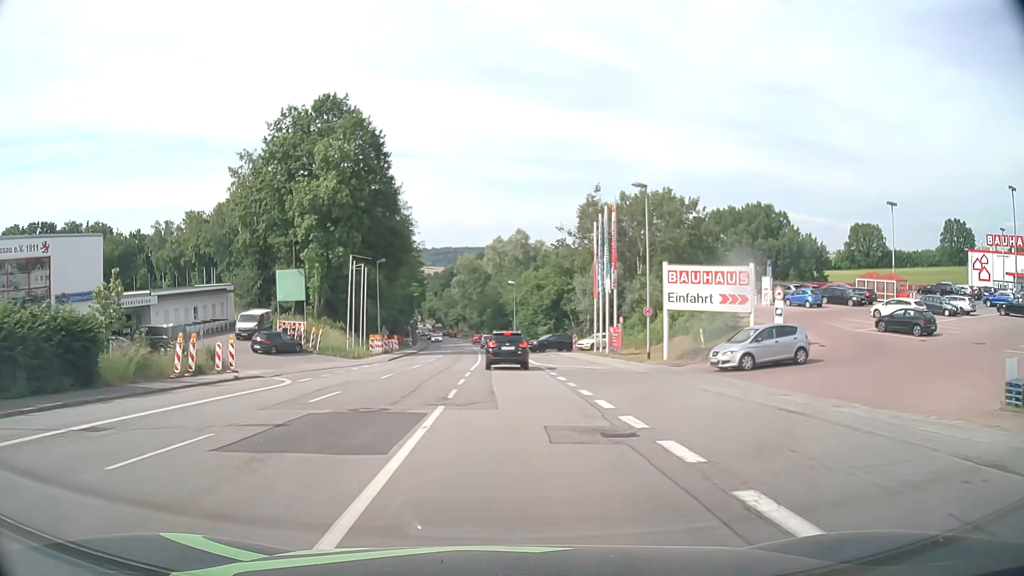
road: tertiary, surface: asphalt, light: Day
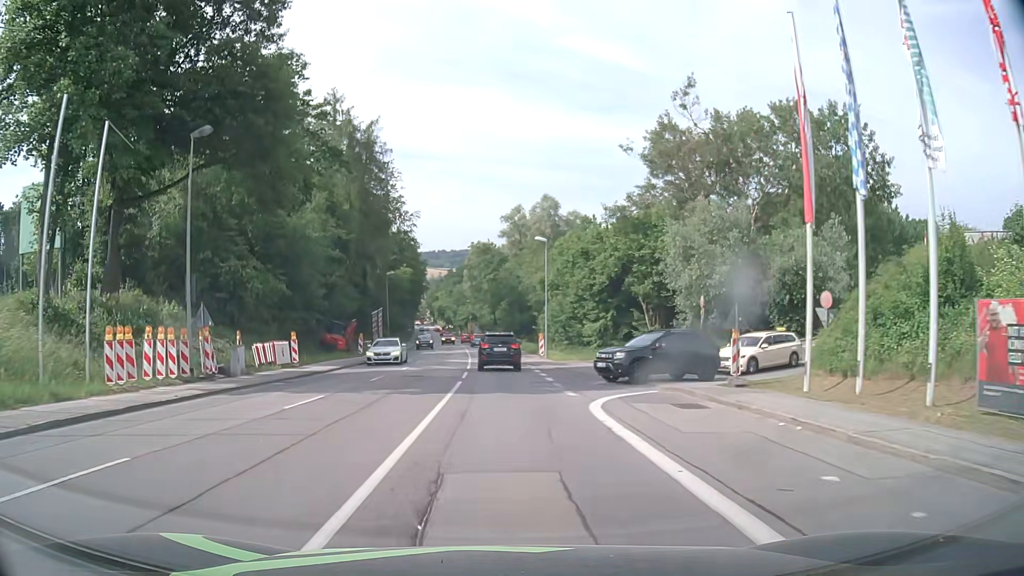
(-0.4, +38.3) m; -2°
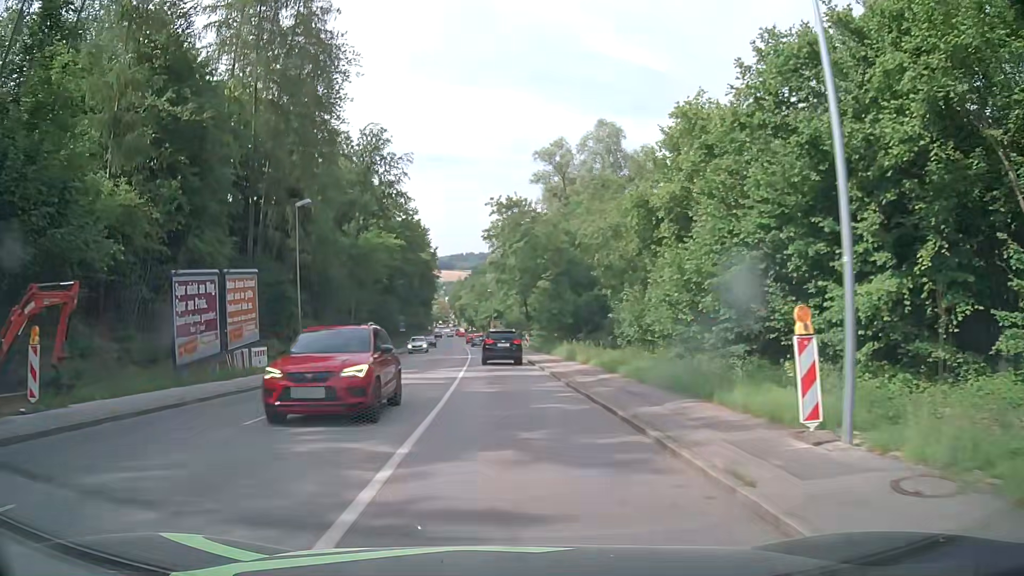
(-0.8, +38.5) m; -2°
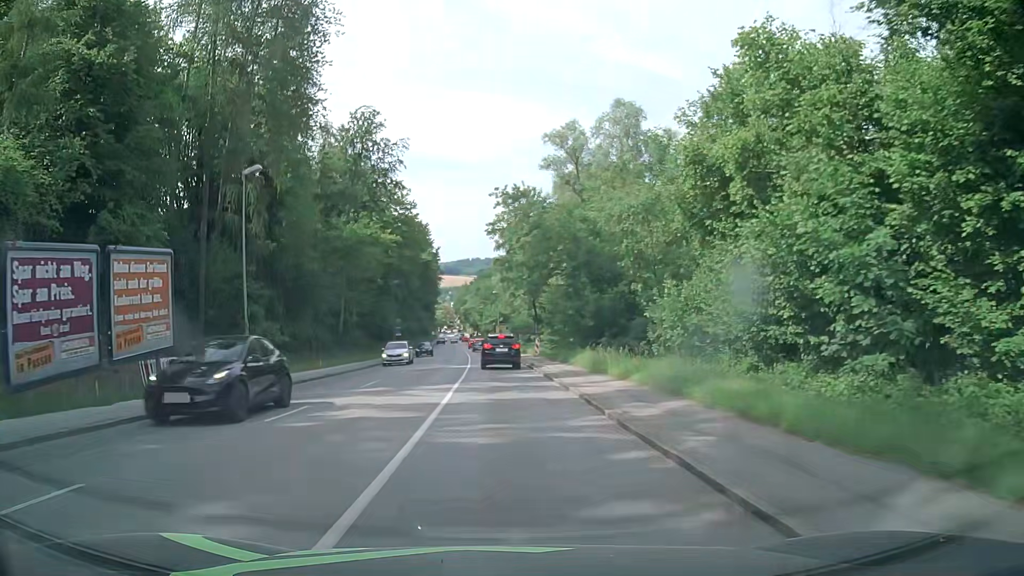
(0.0, +7.8) m; 0°
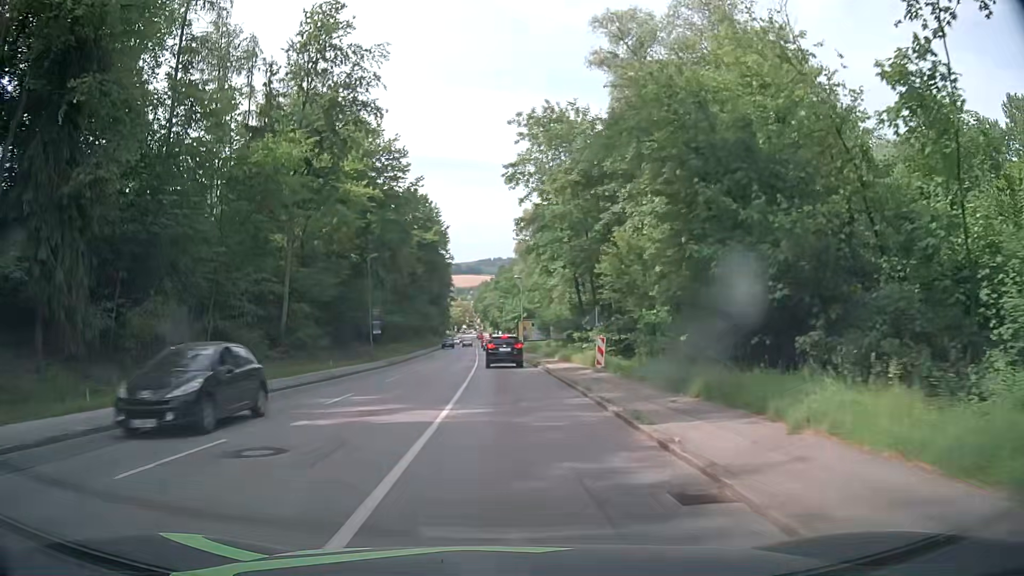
(-0.4, +23.7) m; -1°
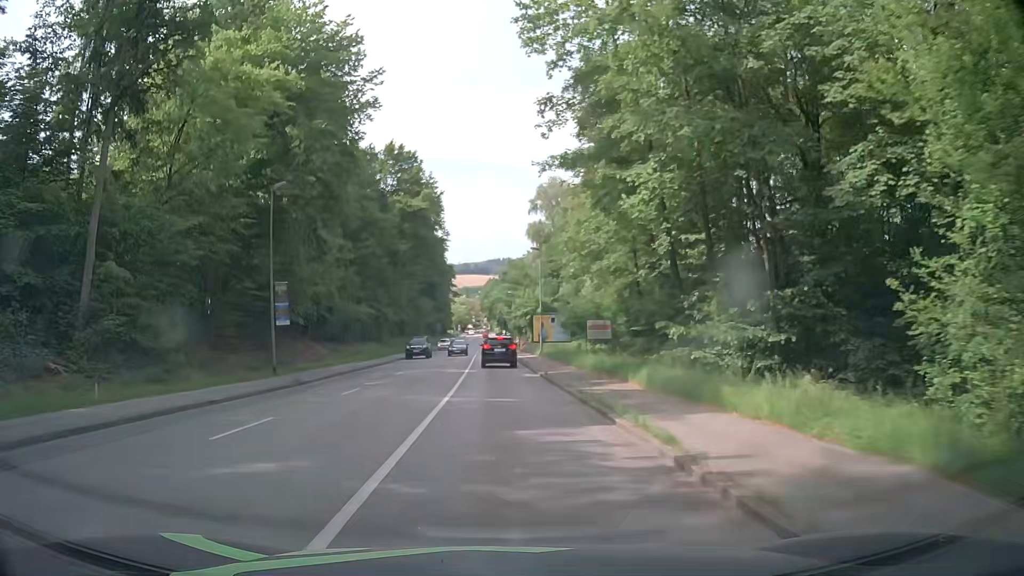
(-0.4, +23.9) m; -2°
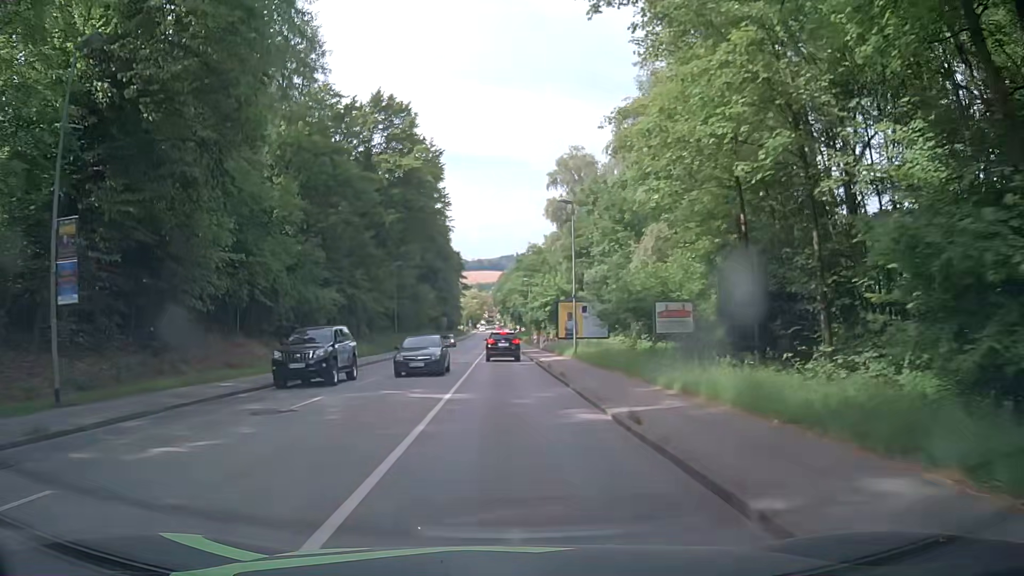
(-0.1, +16.0) m; -2°
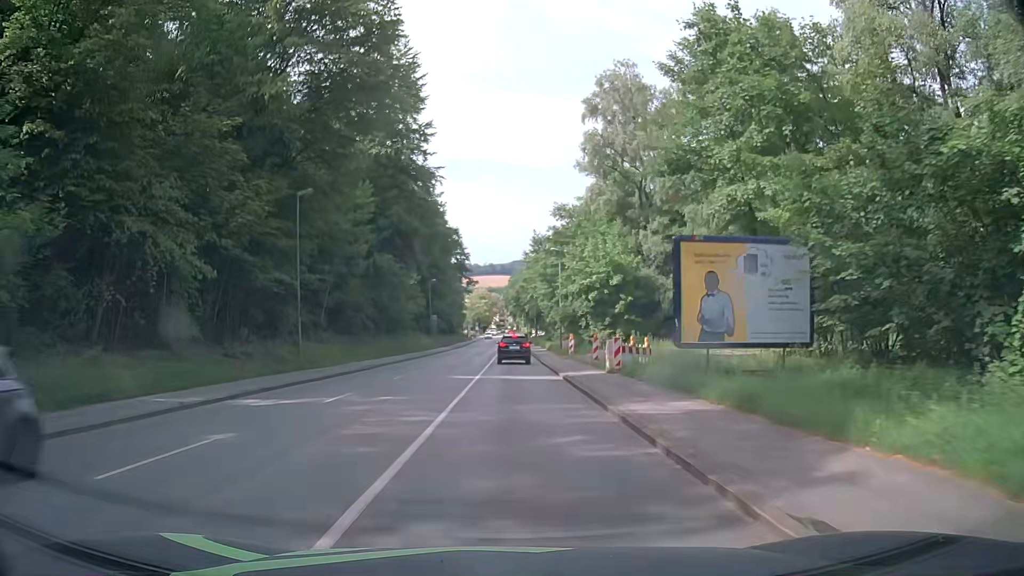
(+0.2, +32.2) m; 0°
(0, +10) (0, +20) (0, +30) (0, +40) (0, +50) (0, +60) (0, +70) (0, +80) (0, +90) (0, +100) m
